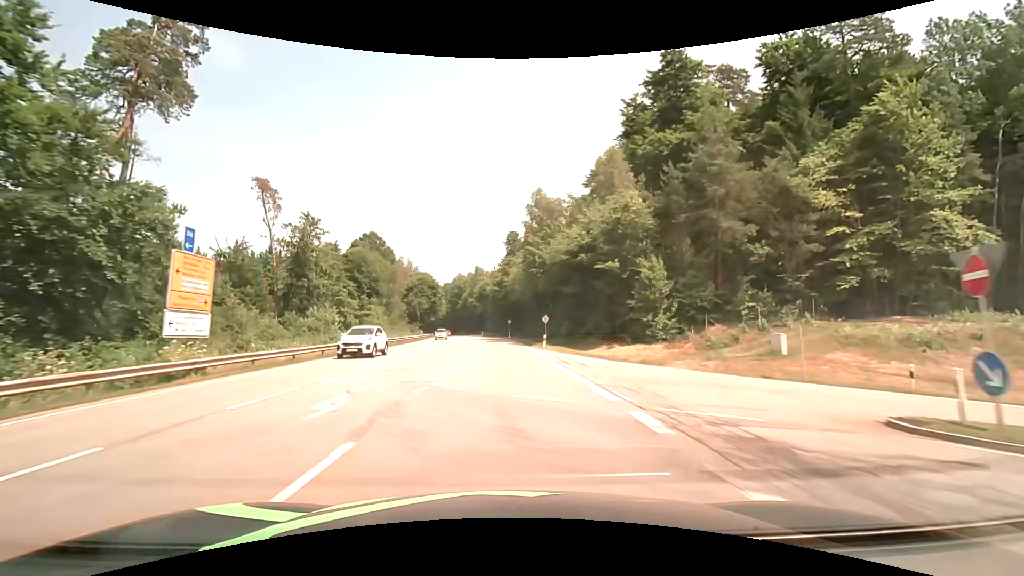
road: secondary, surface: asphalt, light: Day
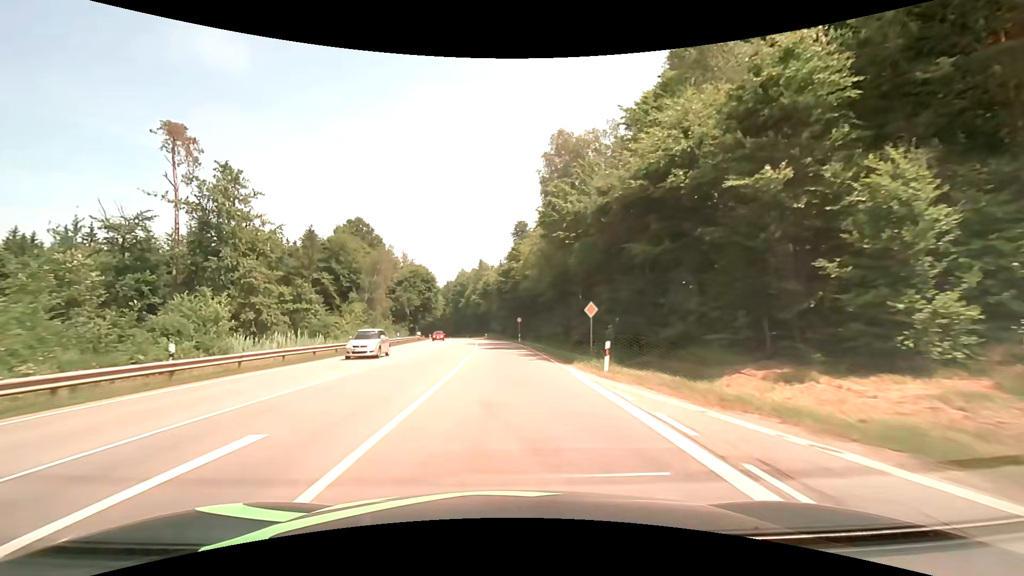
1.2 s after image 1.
(-0.2, +21.4) m; -1°
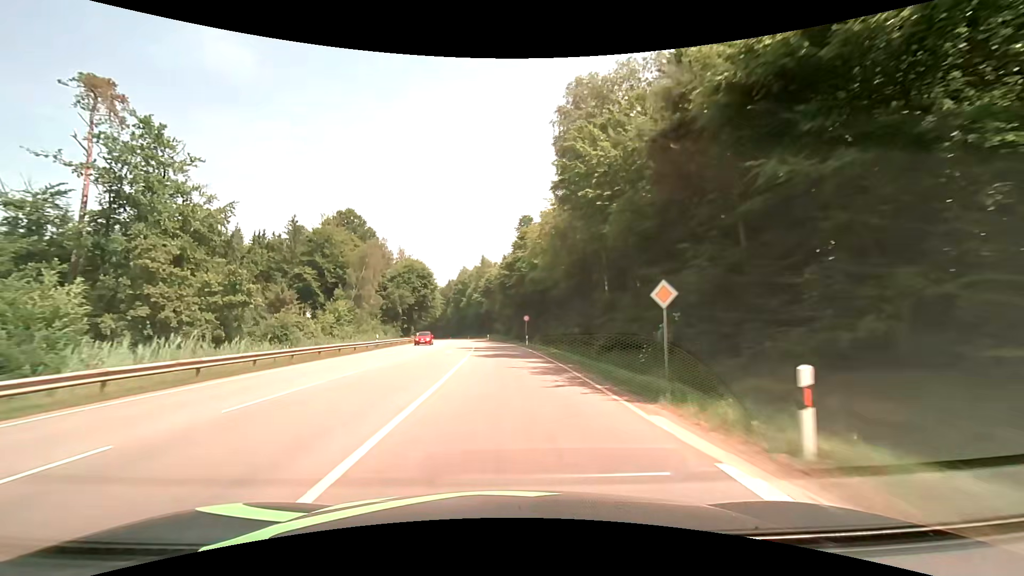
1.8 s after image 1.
(0.0, +10.7) m; 0°
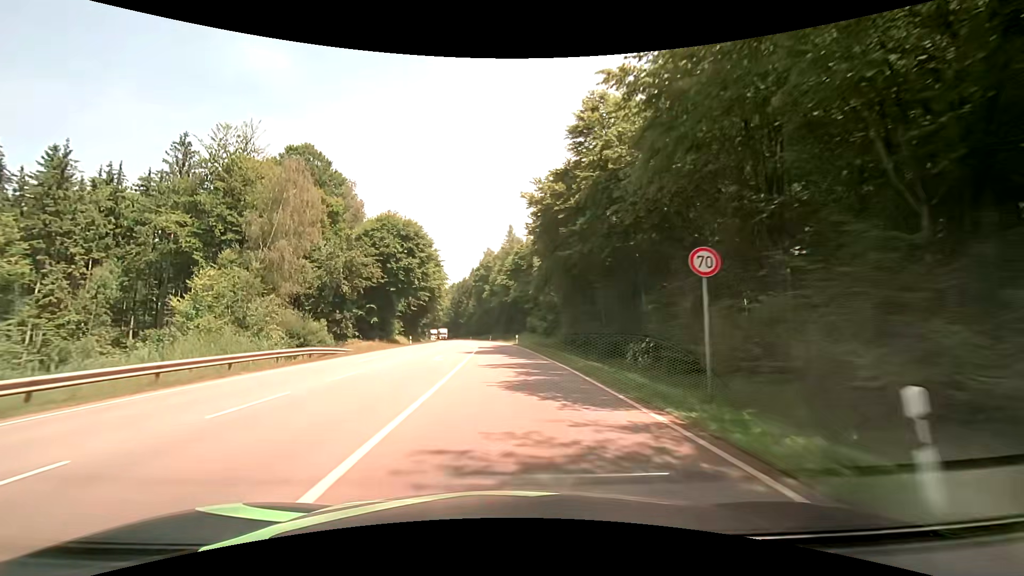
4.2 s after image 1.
(-1.1, +42.9) m; -4°
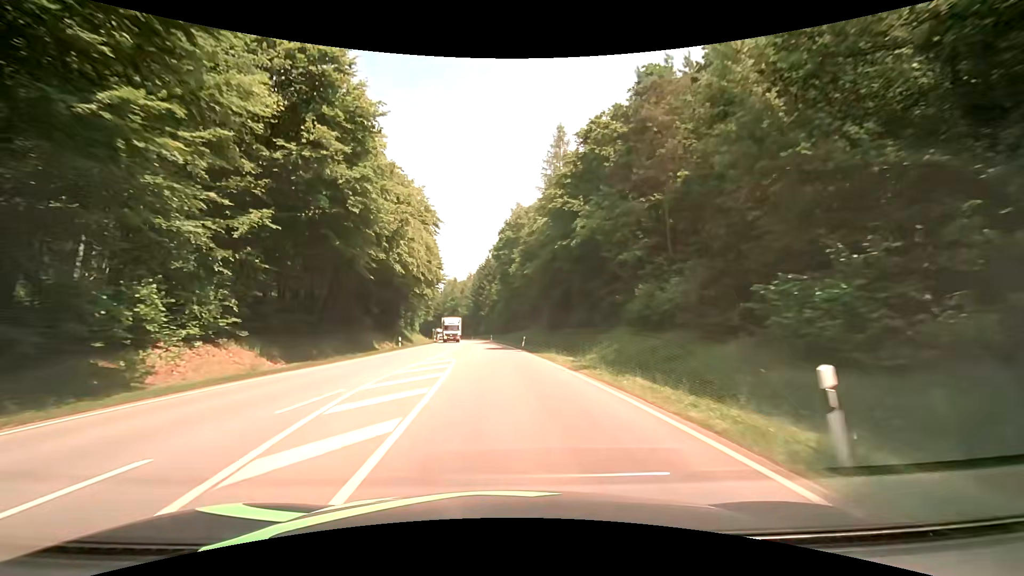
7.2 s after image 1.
(-1.7, +53.8) m; -3°
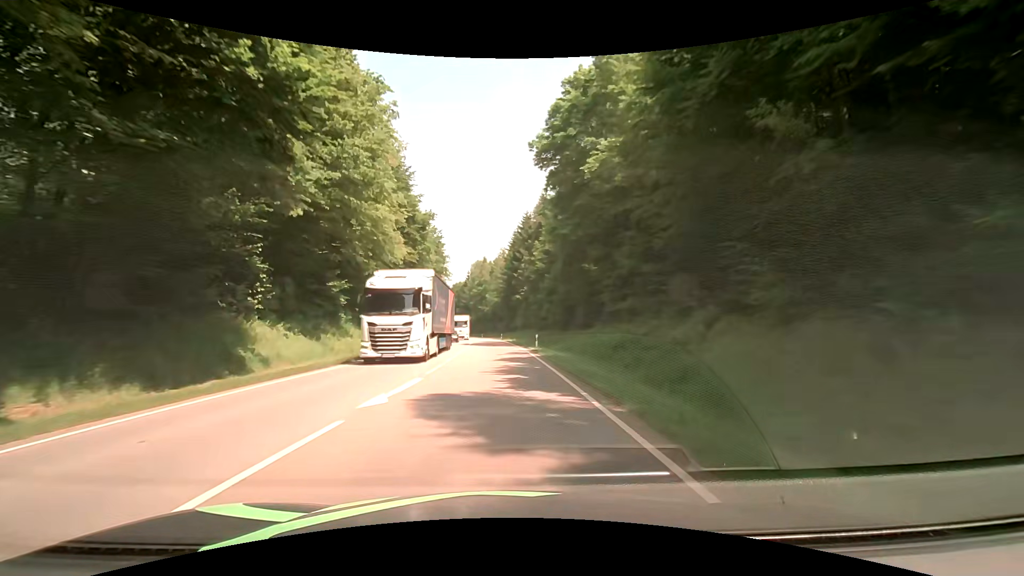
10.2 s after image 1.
(-2.4, +54.1) m; -5°
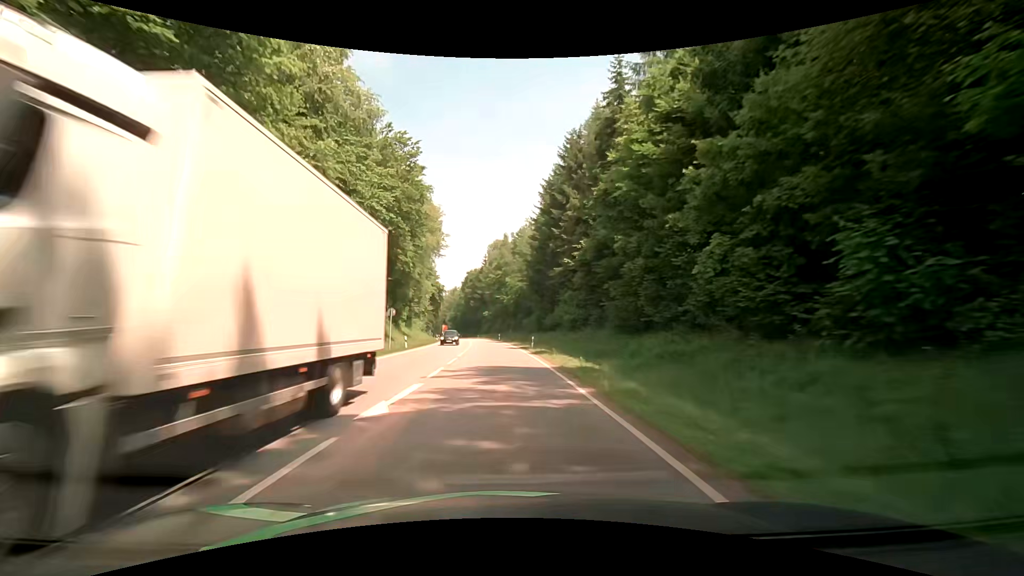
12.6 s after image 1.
(-1.0, +43.2) m; -2°
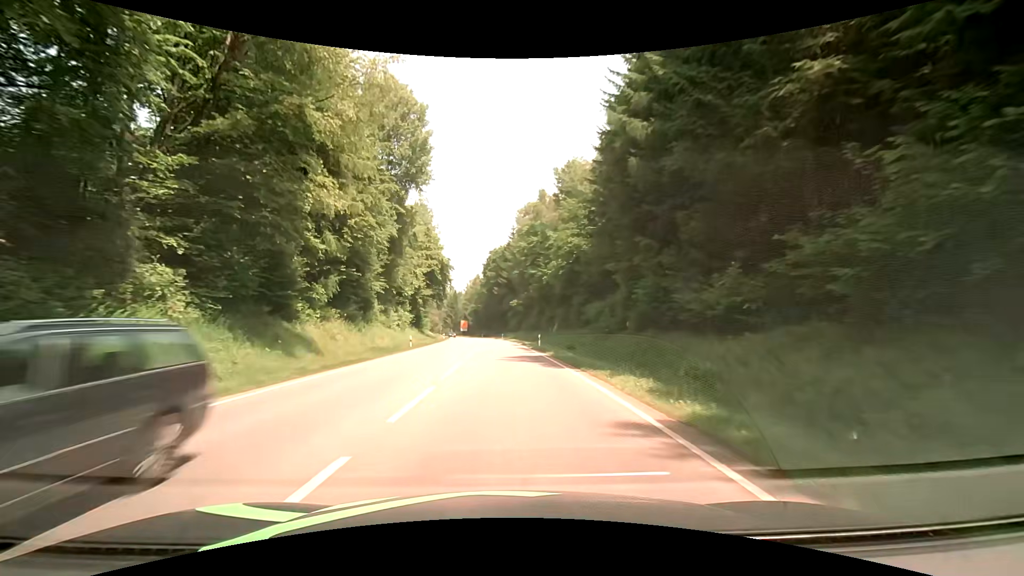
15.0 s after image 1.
(-1.9, +43.3) m; -4°
(0, +10) (0, +20) (-1, +30) (-1, +40) (-2, +50) (-2, +60) (-3, +70) (-4, +80) (-5, +90) (-6, +100) m
